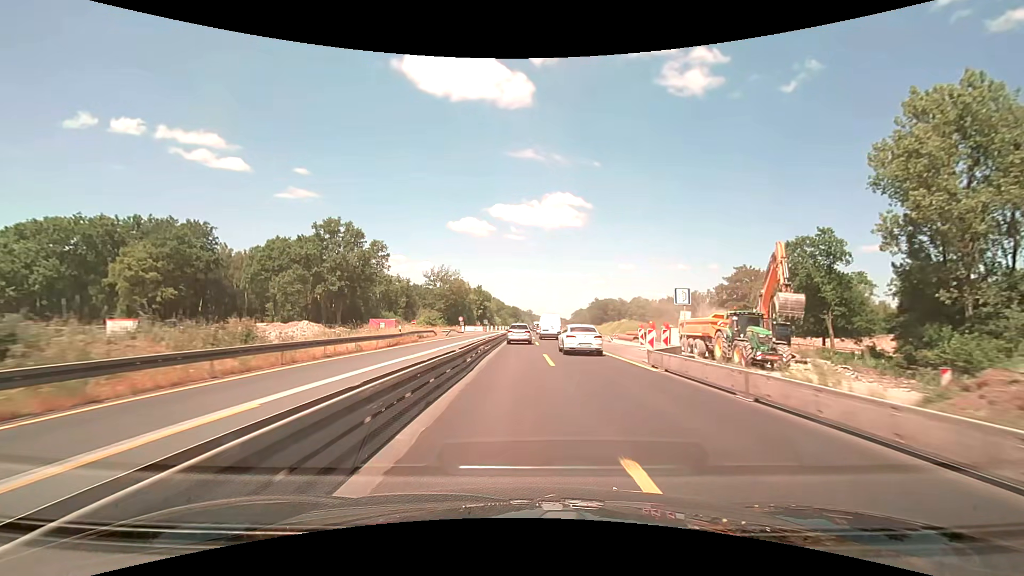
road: motorway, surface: asphalt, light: Day
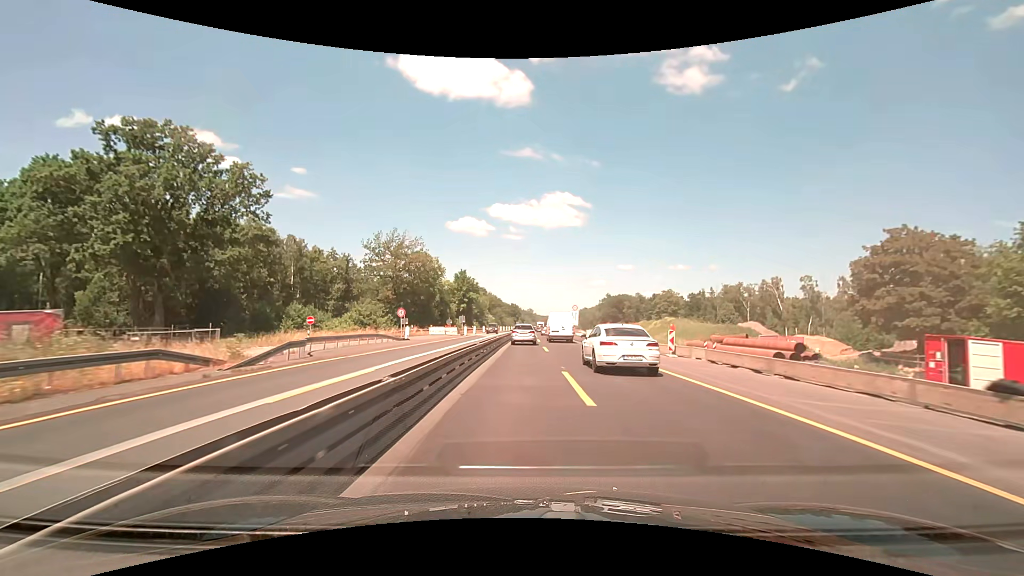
(0.0, +44.7) m; 0°
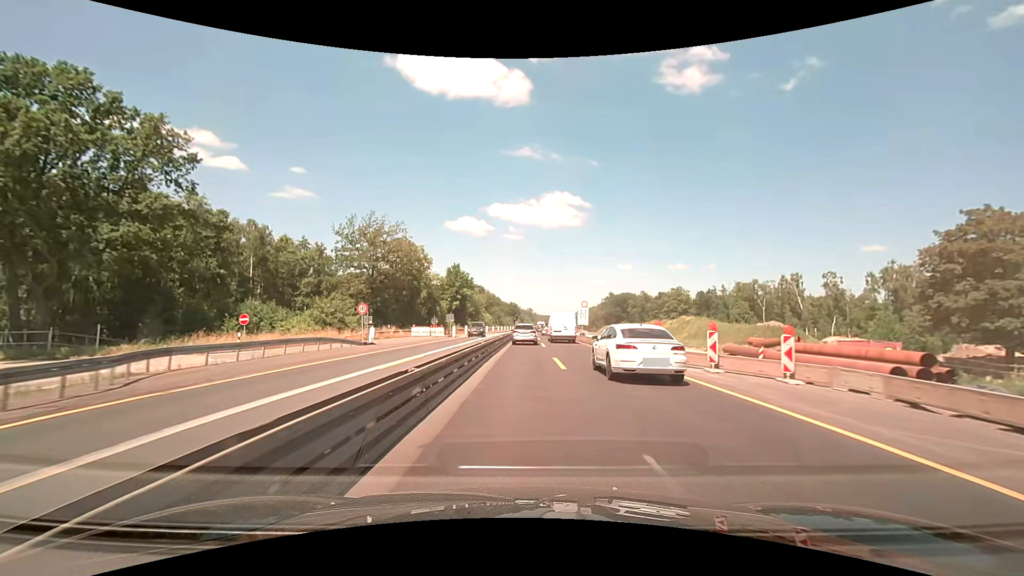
(0.0, +11.2) m; 0°
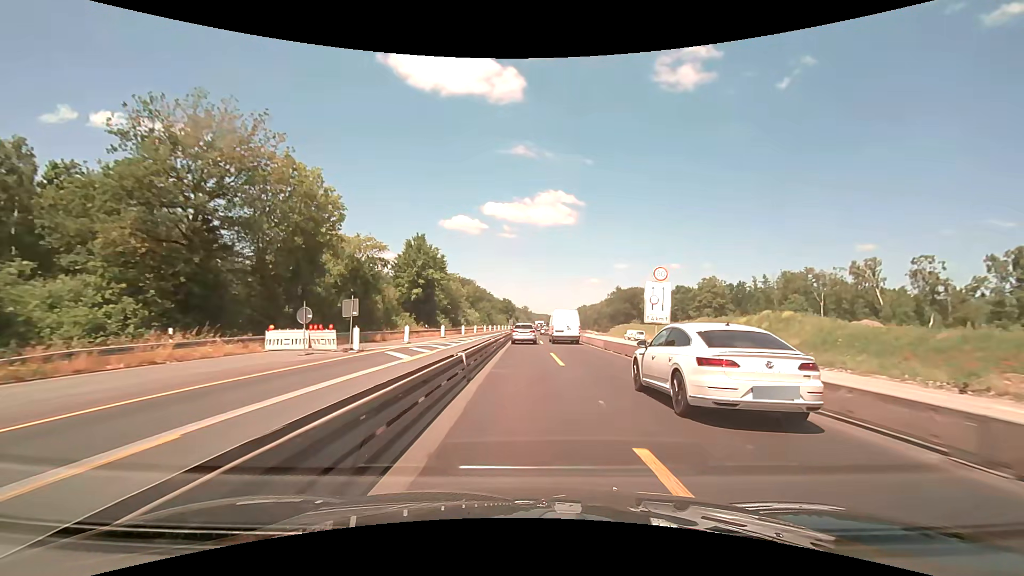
(+0.1, +33.4) m; +1°
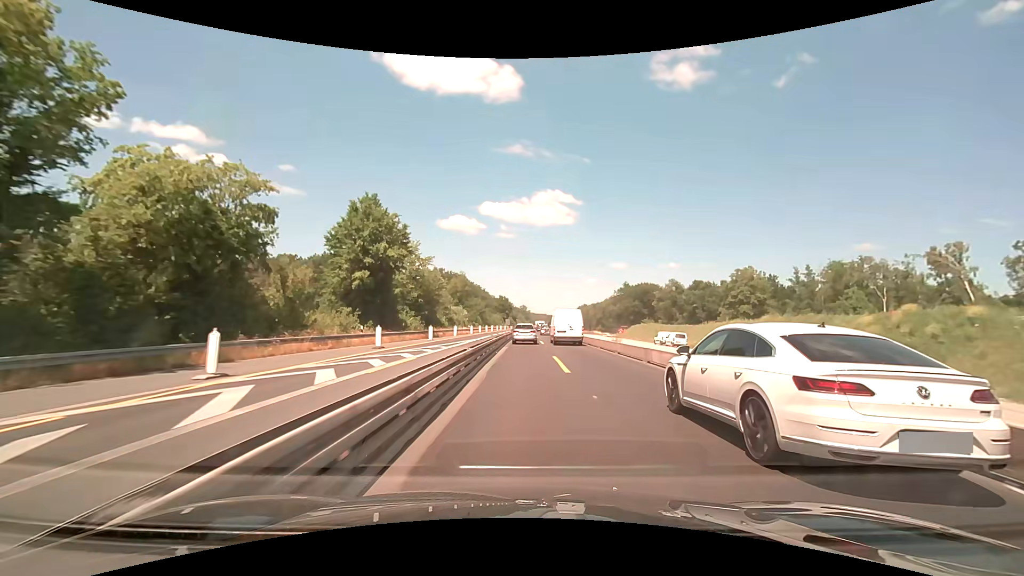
(+0.1, +22.2) m; 0°
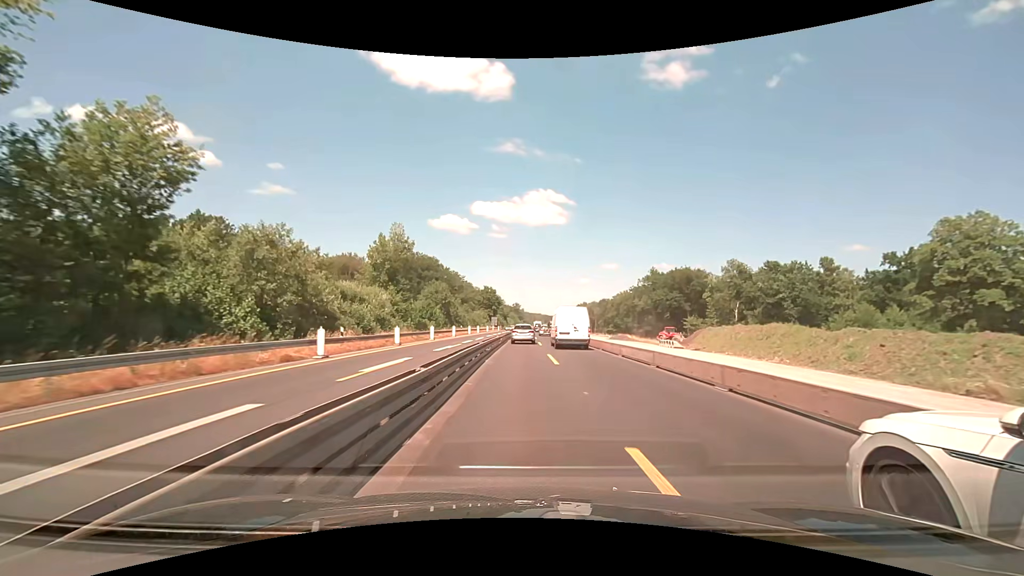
(+0.4, +56.3) m; +1°
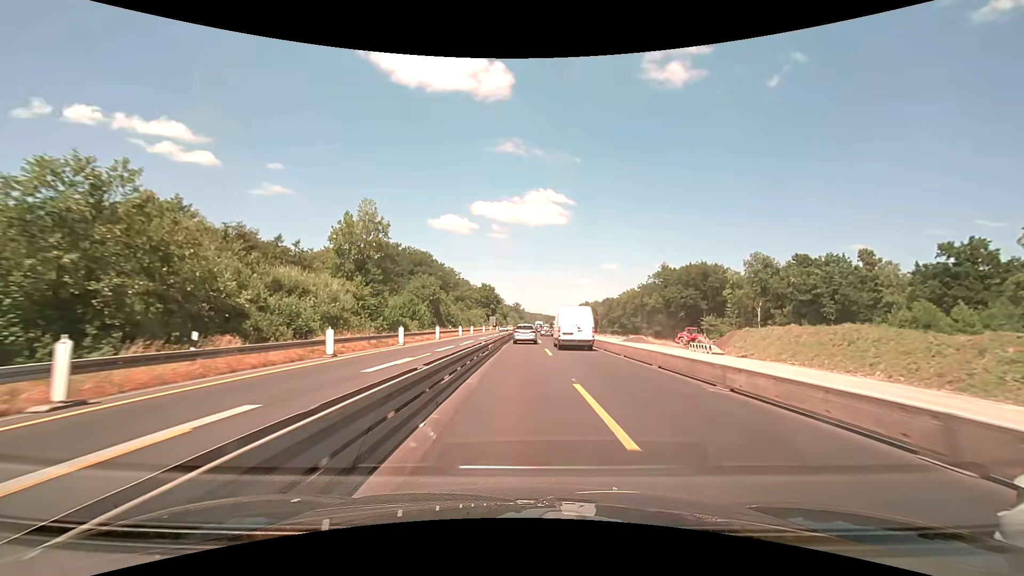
(0.0, +11.4) m; 0°
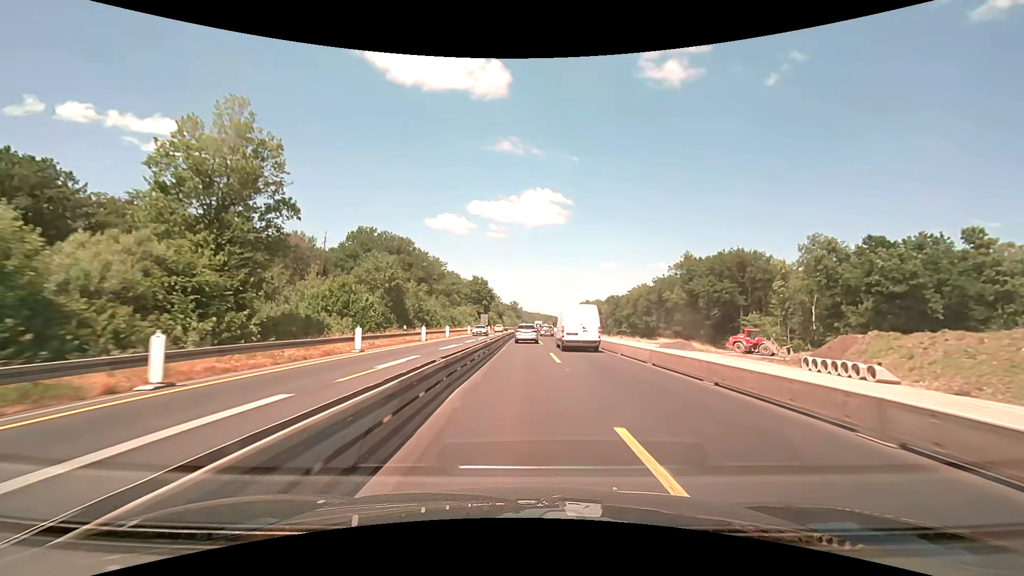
(+0.1, +23.0) m; 0°
(0, +10) (0, +20) (0, +30) (0, +40) (0, +50) (+1, +60) (+1, +70) (+1, +80) (+1, +90) (+1, +100) m
